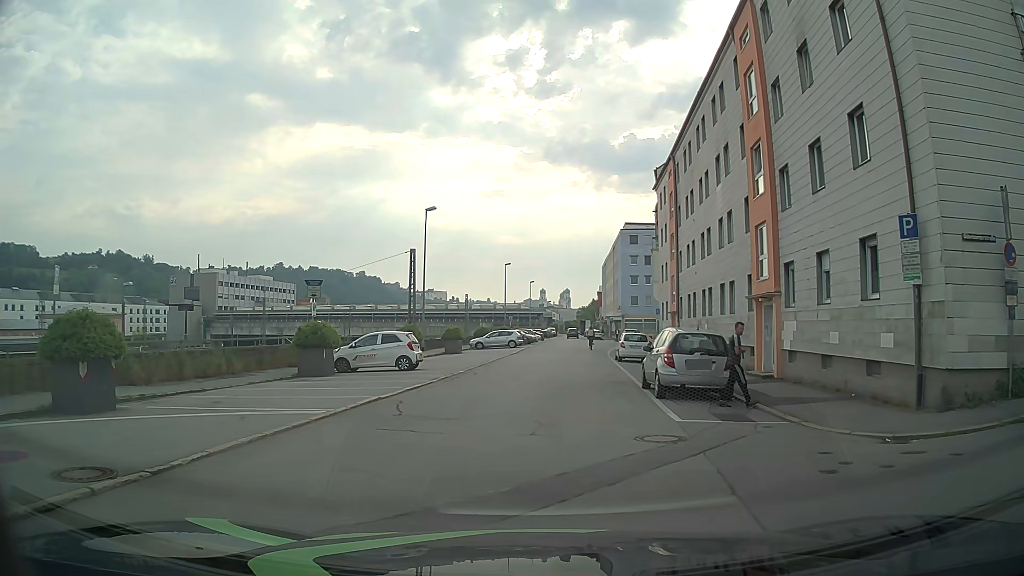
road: residential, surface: asphalt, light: Day
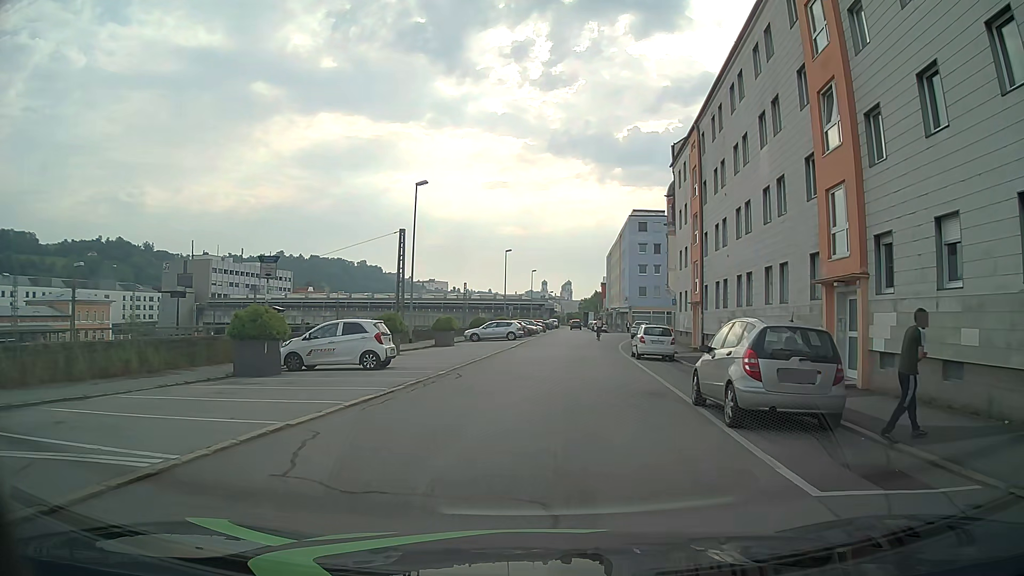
(0.0, +5.7) m; 0°
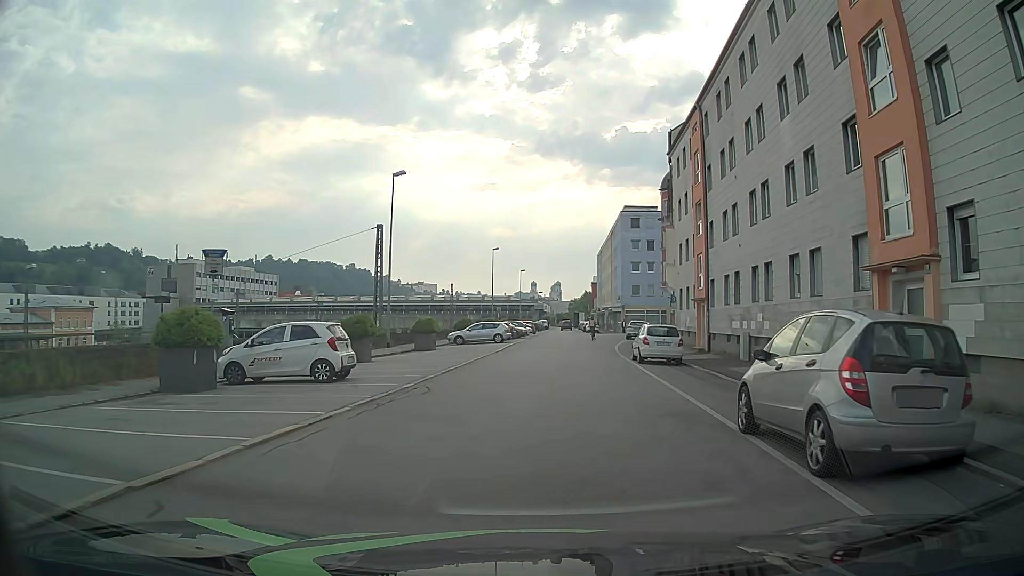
(0.0, +3.6) m; +1°
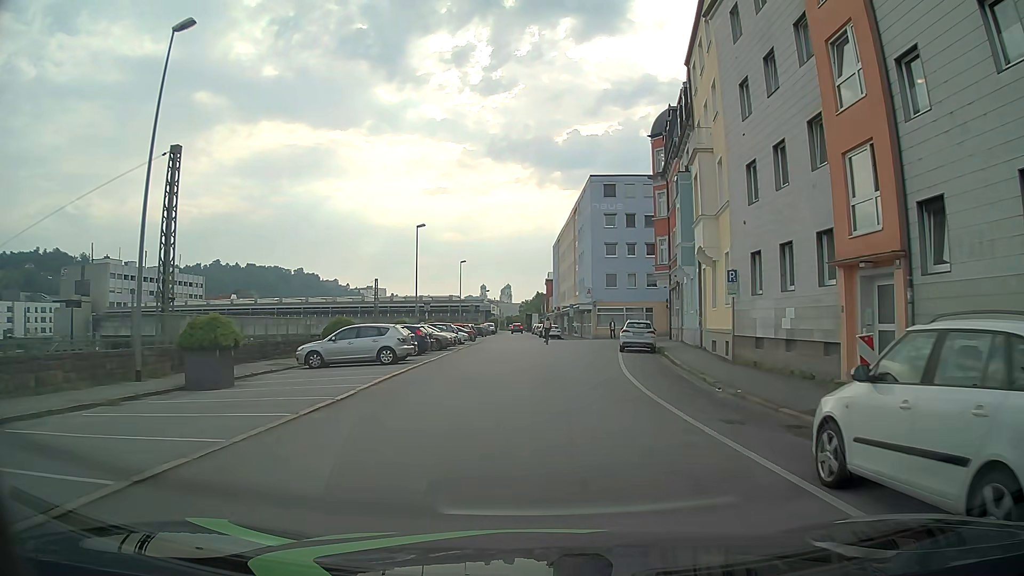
(+0.5, +22.3) m; +3°
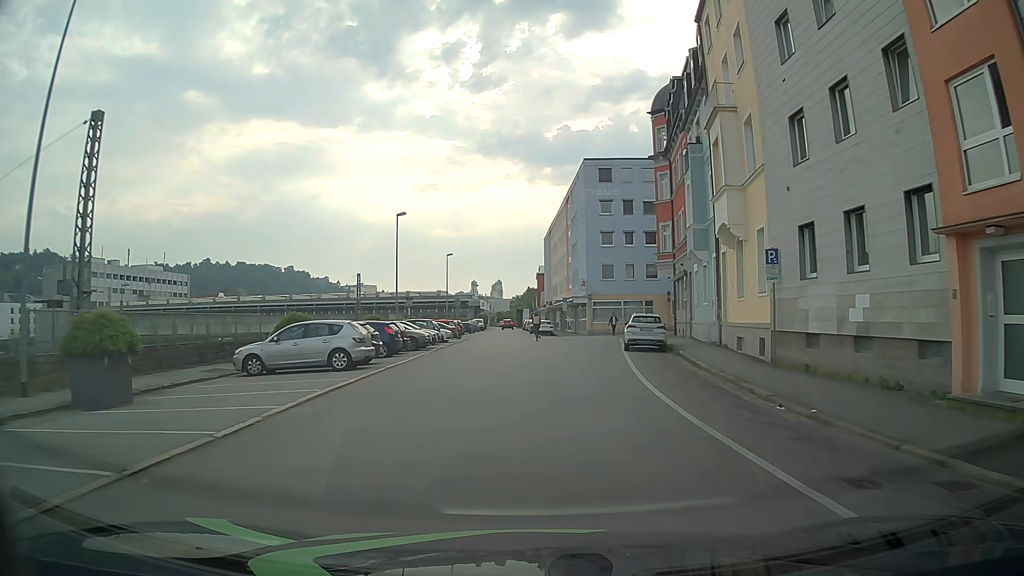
(+0.1, +4.7) m; +1°
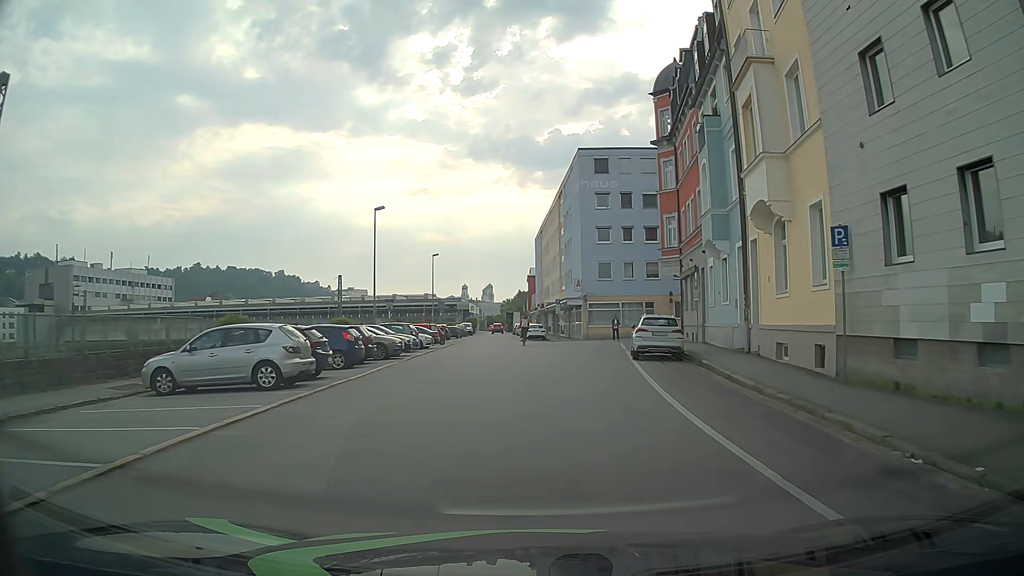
(0.0, +4.7) m; +1°
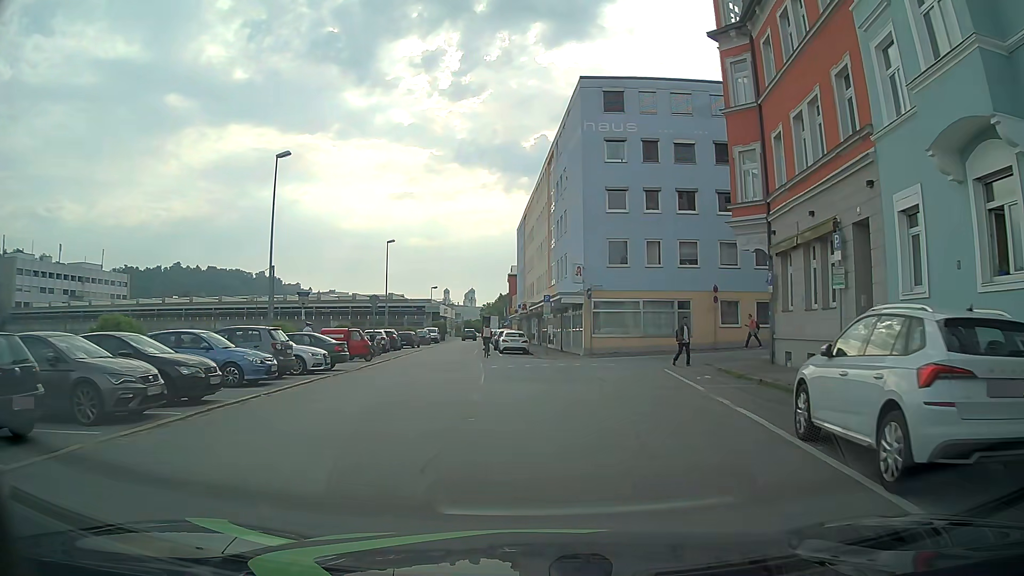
(+0.2, +17.6) m; +1°
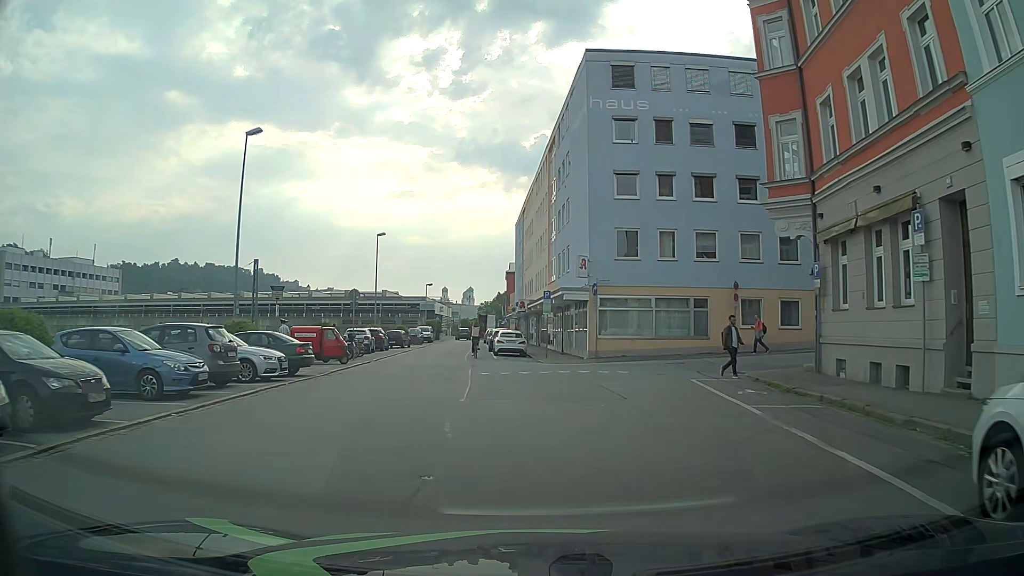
(+0.1, +3.9) m; +2°
